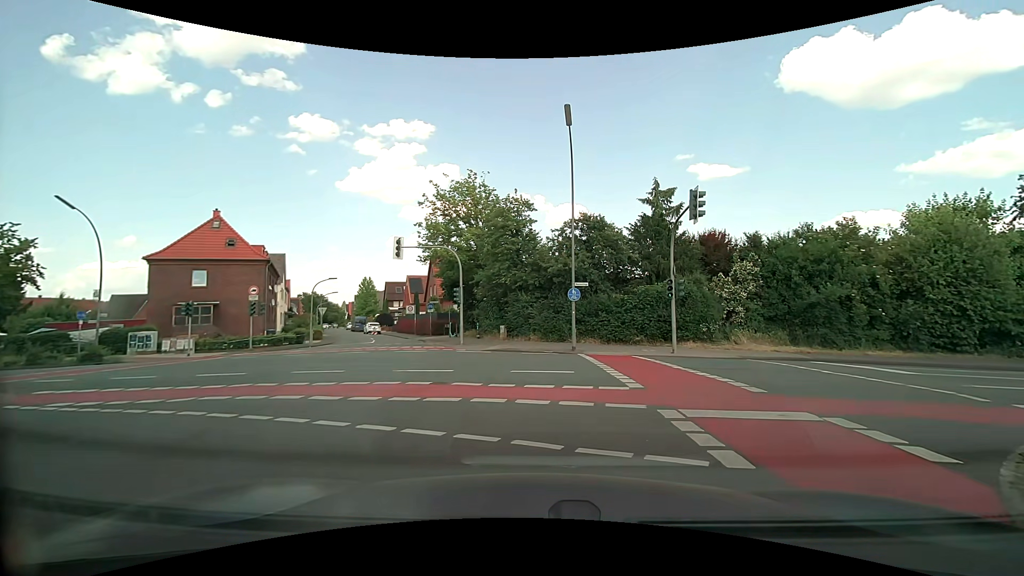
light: Day
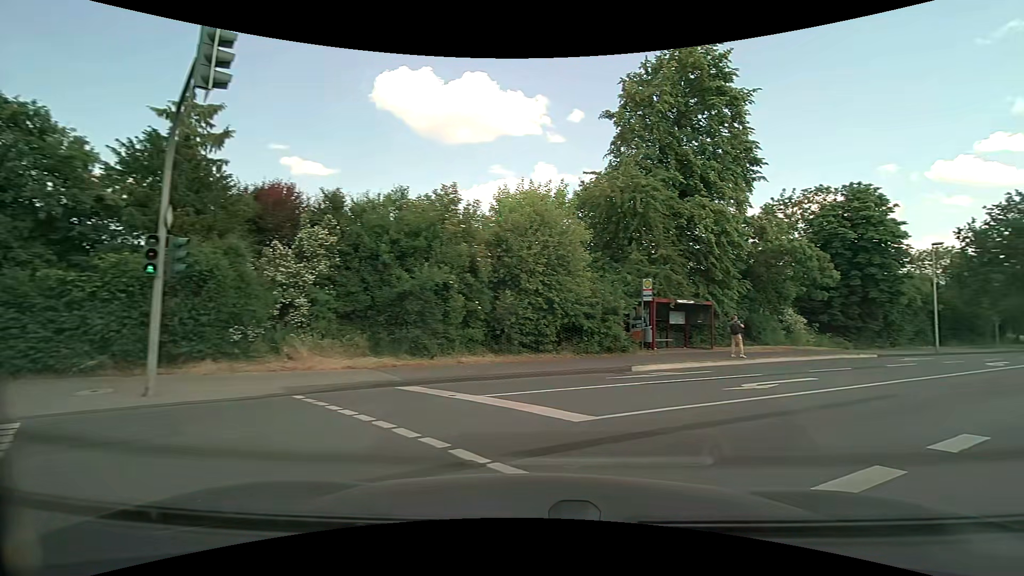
(+3.0, +10.7) m; +43°
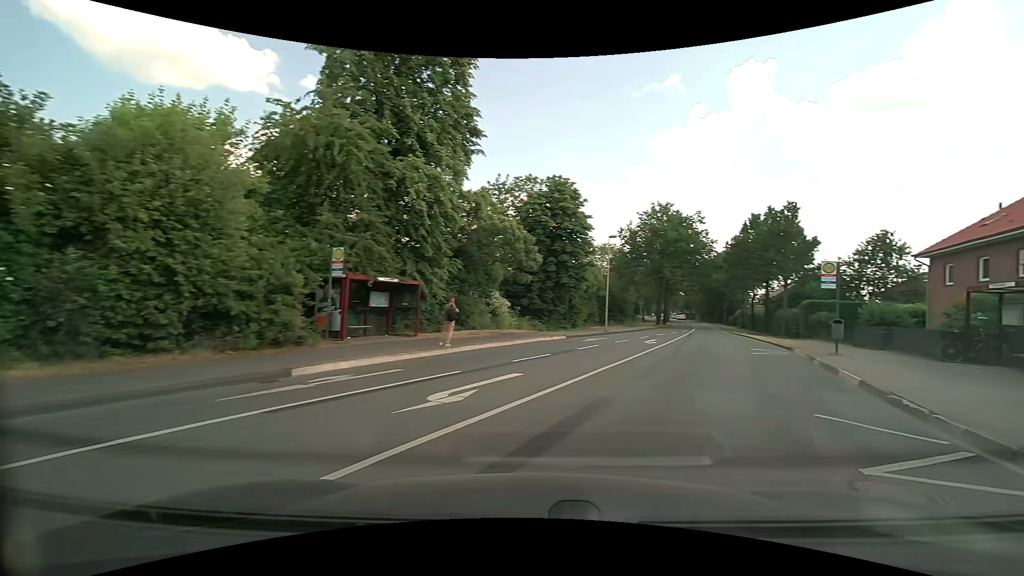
(+1.4, +5.1) m; +31°
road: tertiary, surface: asphalt
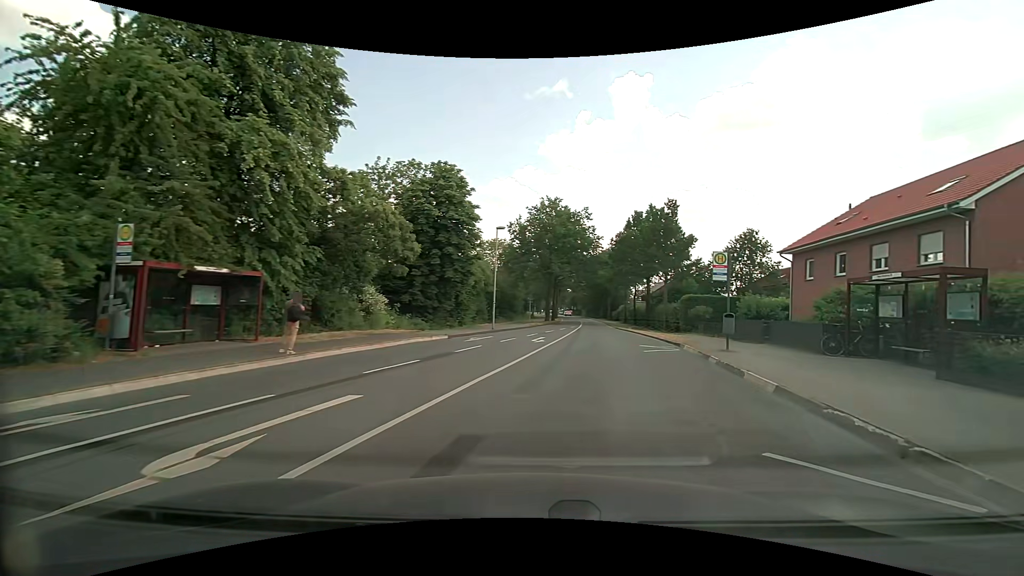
(+0.4, +3.2) m; +13°
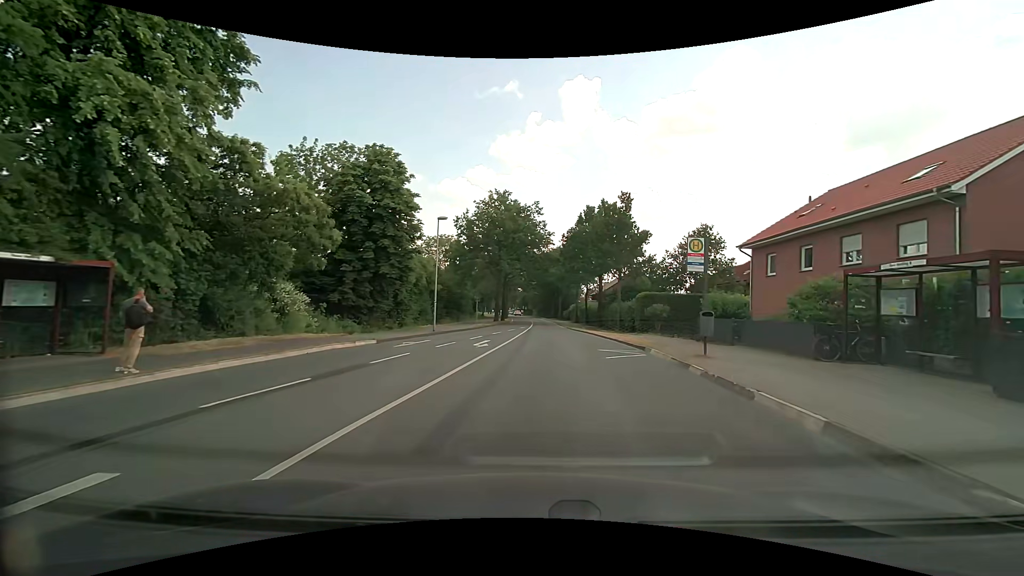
(+0.2, +3.6) m; +5°
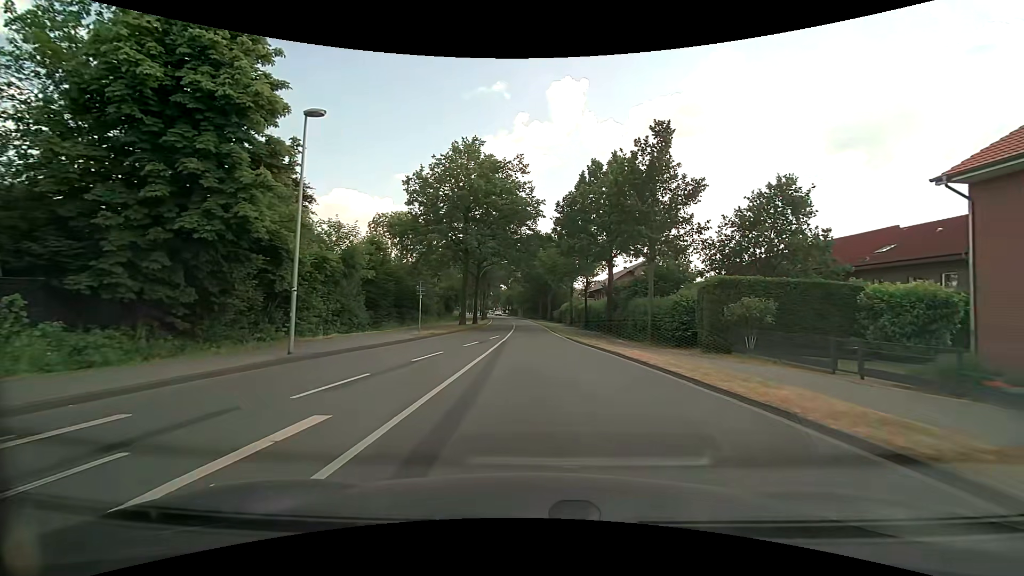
(+0.6, +17.7) m; +2°
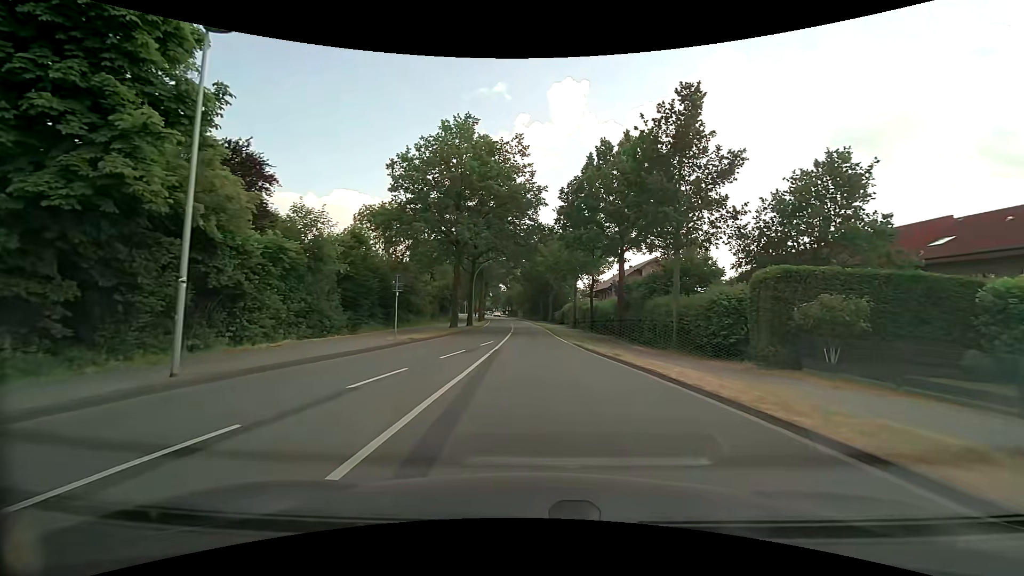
(0.0, +4.9) m; 0°
